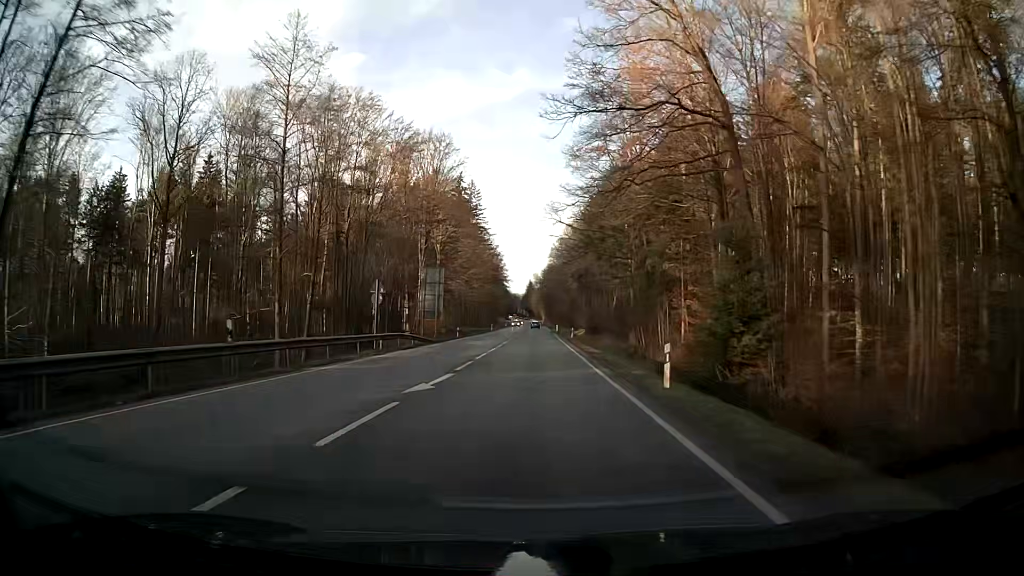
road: secondary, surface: asphalt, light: Day
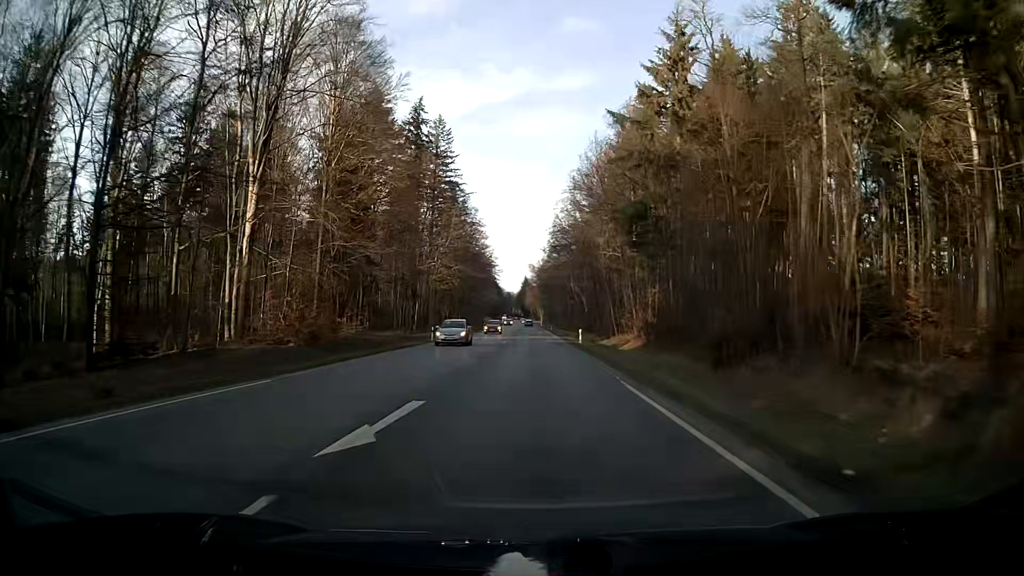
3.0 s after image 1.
(+0.3, +60.6) m; 0°
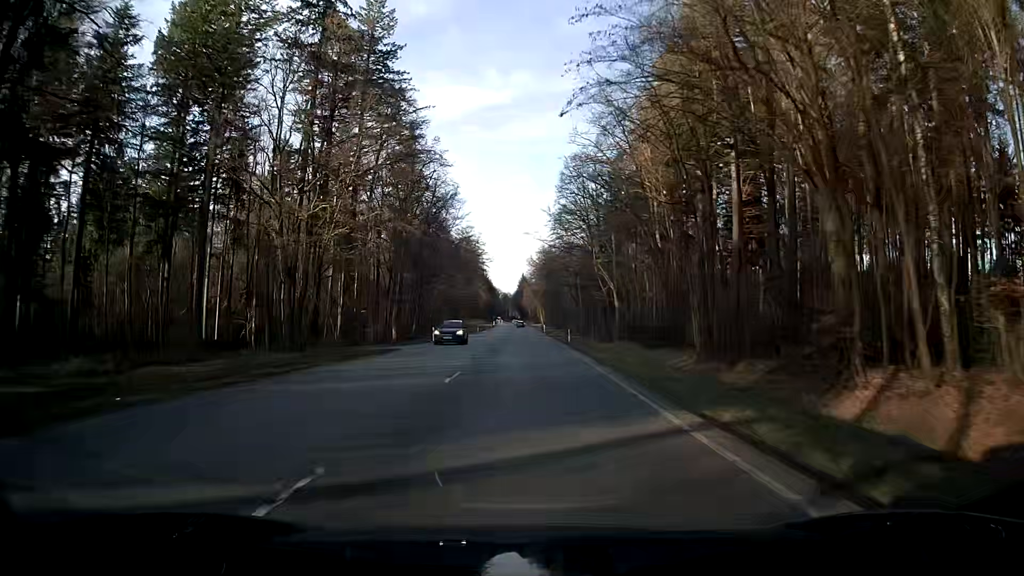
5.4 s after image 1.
(+0.1, +53.4) m; 0°
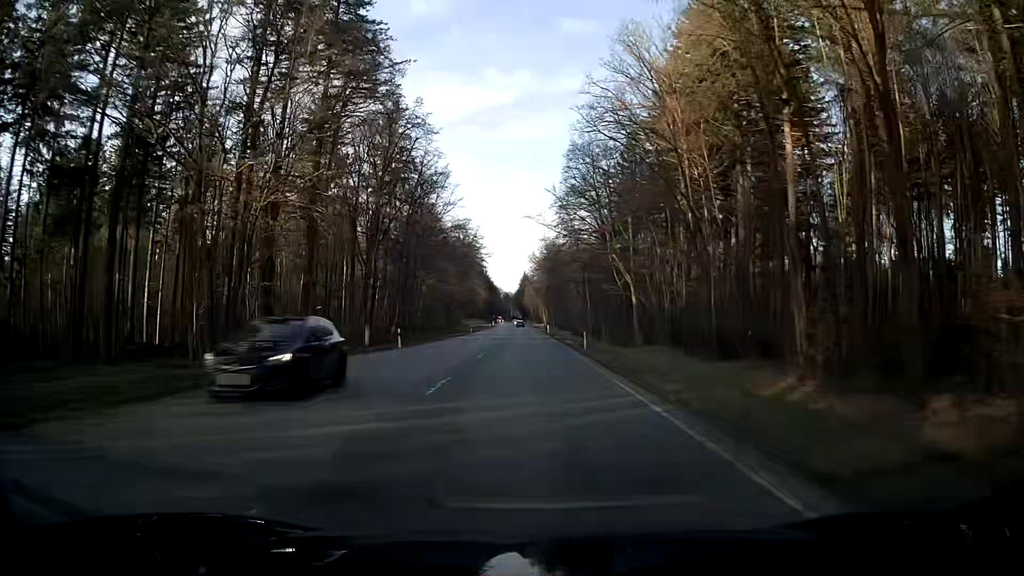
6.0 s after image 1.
(0.0, +14.0) m; 0°
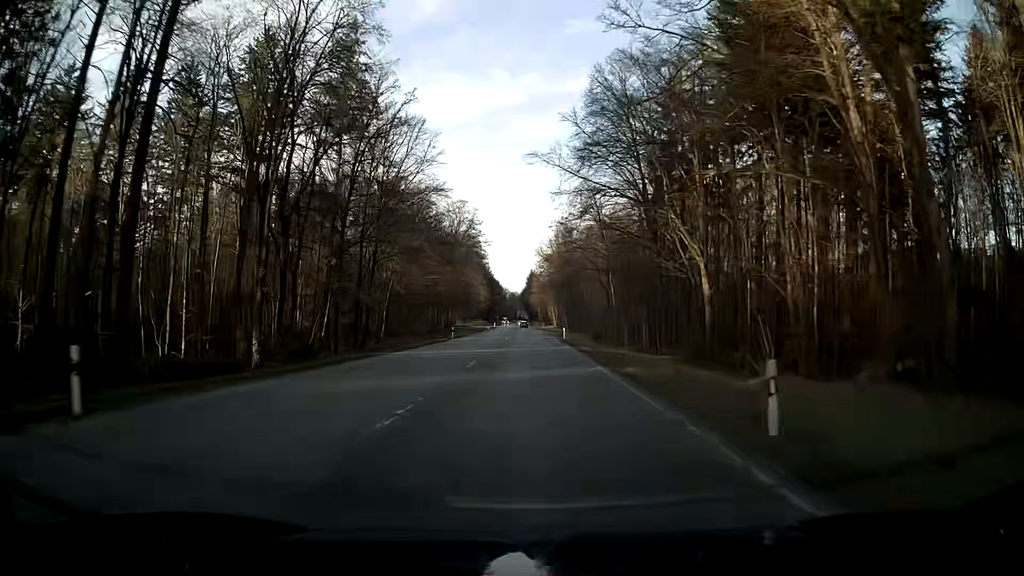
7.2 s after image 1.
(-0.1, +28.7) m; 0°
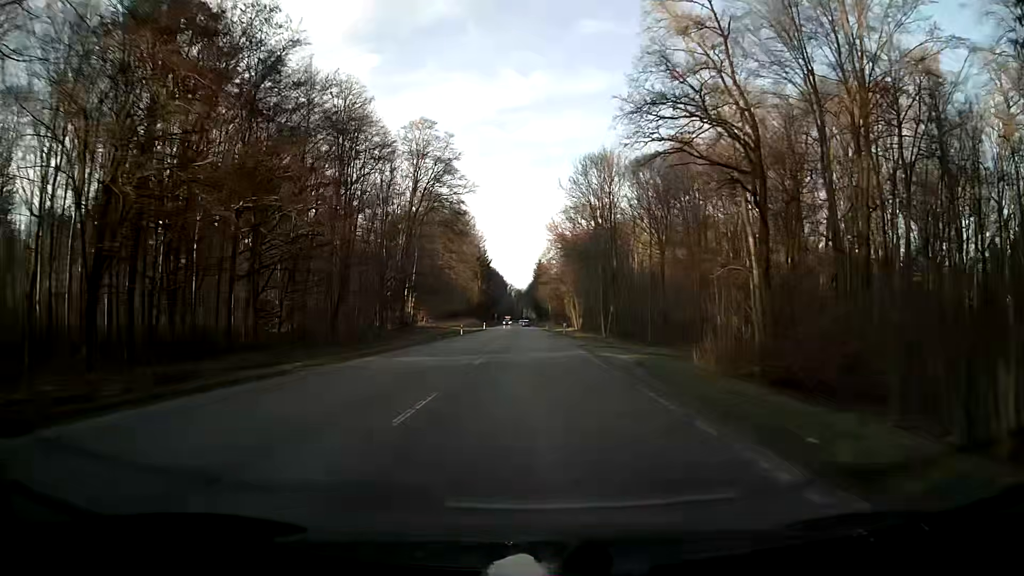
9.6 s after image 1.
(-0.3, +59.9) m; 0°
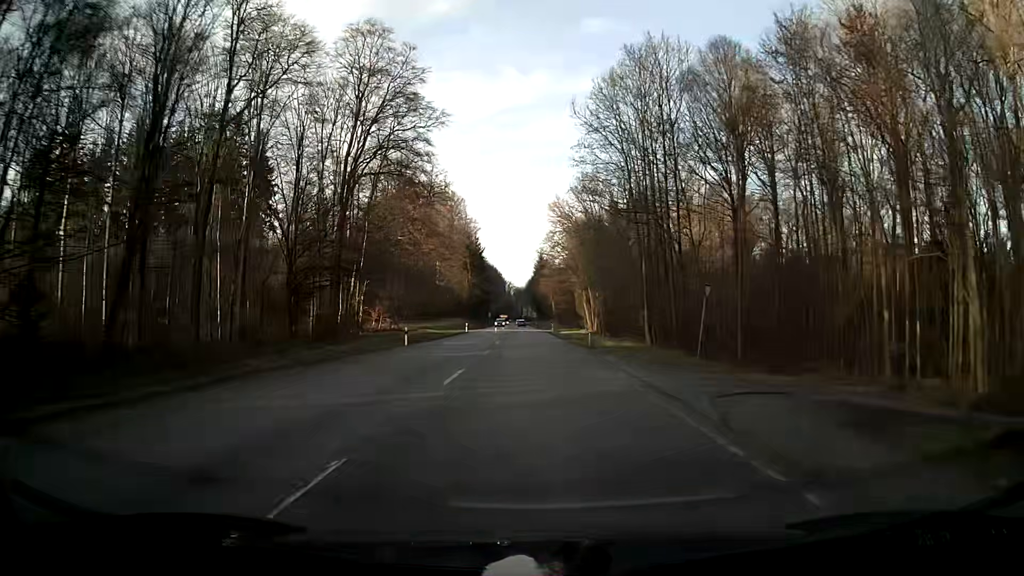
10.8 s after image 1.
(-0.1, +30.6) m; 0°
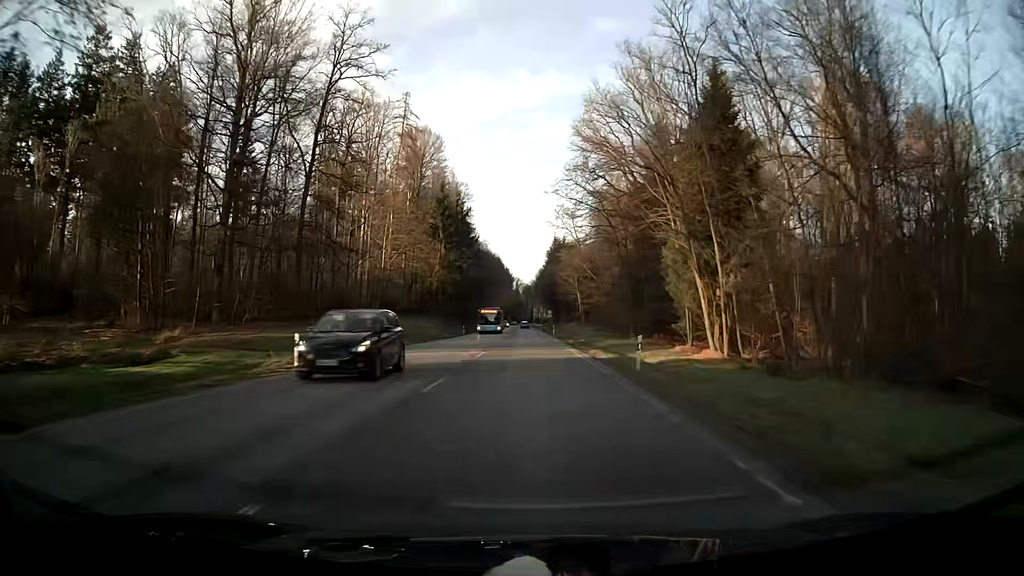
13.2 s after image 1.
(-0.7, +62.0) m; -1°
(0, +10) (0, +20) (0, +30) (0, +40) (0, +50) (0, +60) (-1, +70) (-1, +80) (-1, +90) (-1, +100) m
